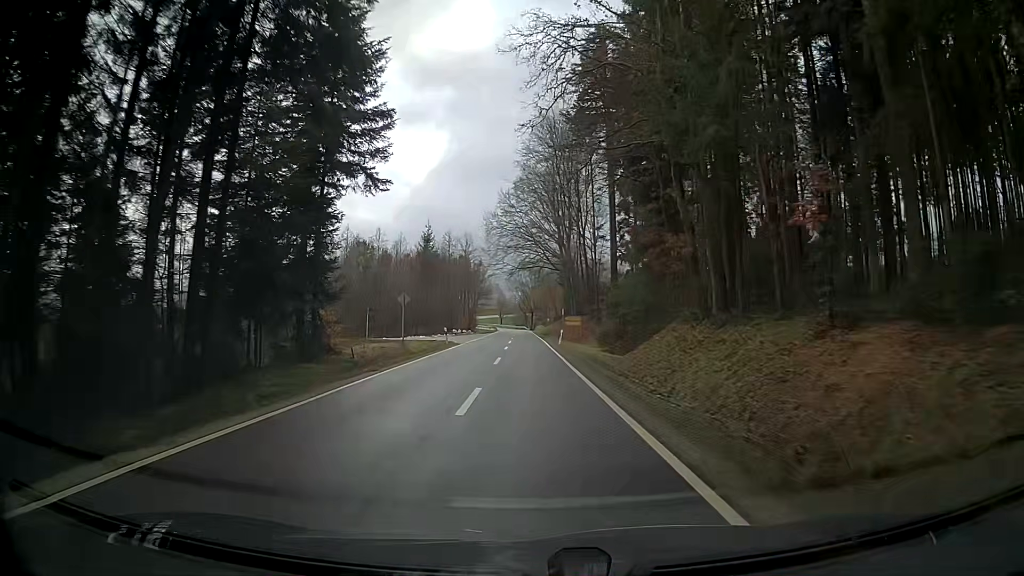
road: tertiary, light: Day
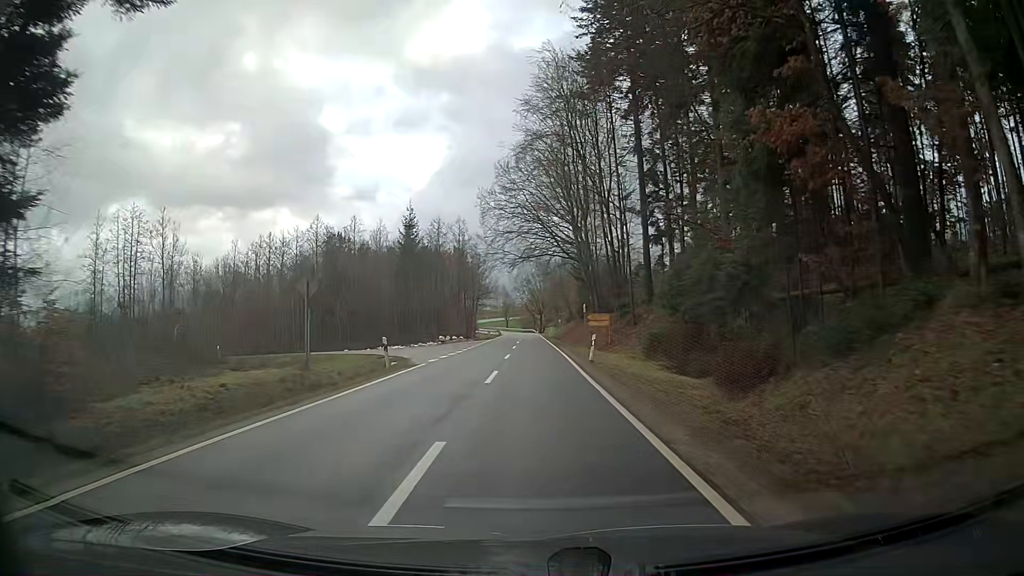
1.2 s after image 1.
(-0.1, +18.2) m; -1°
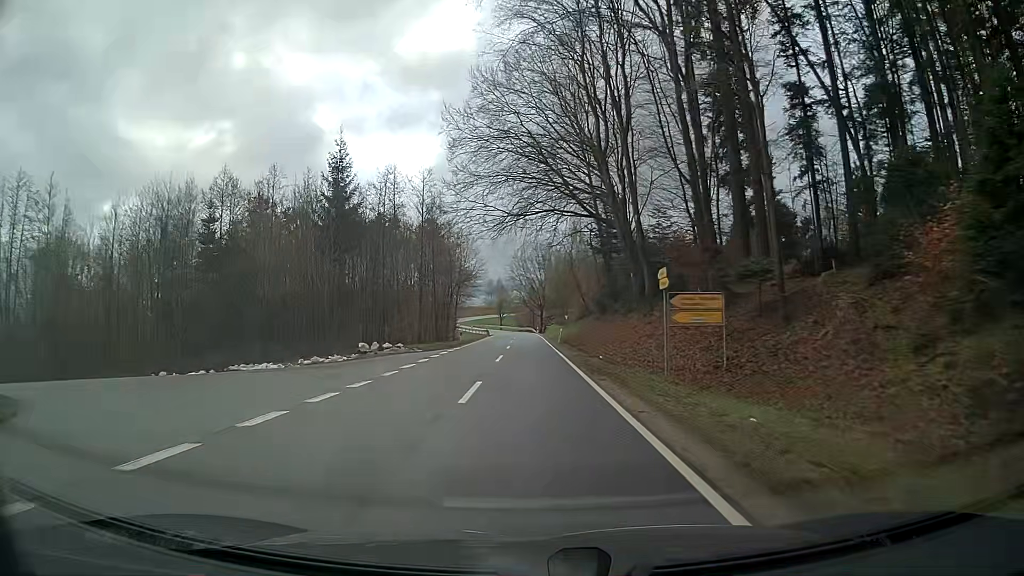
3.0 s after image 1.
(-0.1, +28.4) m; 0°
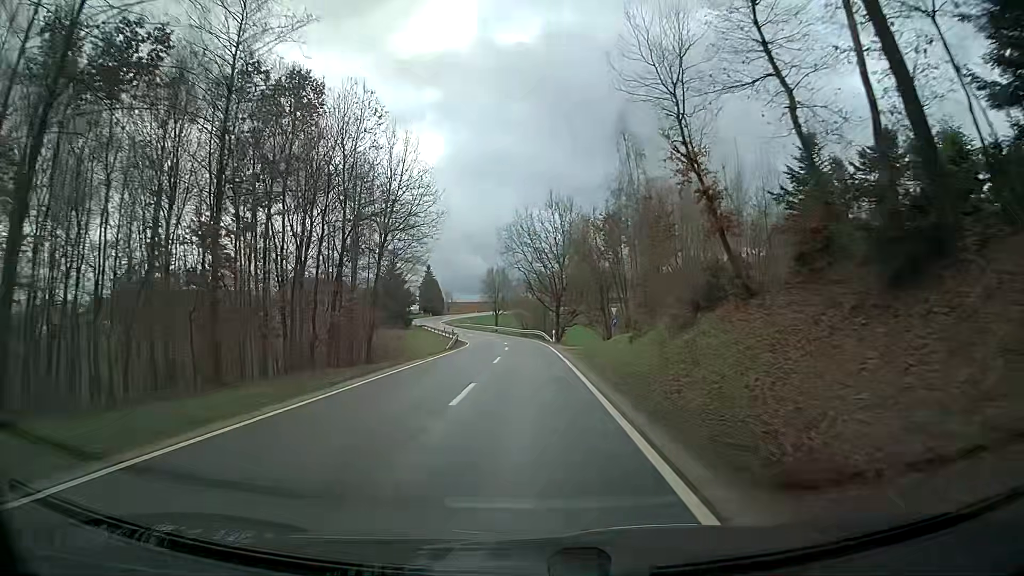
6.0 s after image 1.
(-0.1, +48.2) m; -1°
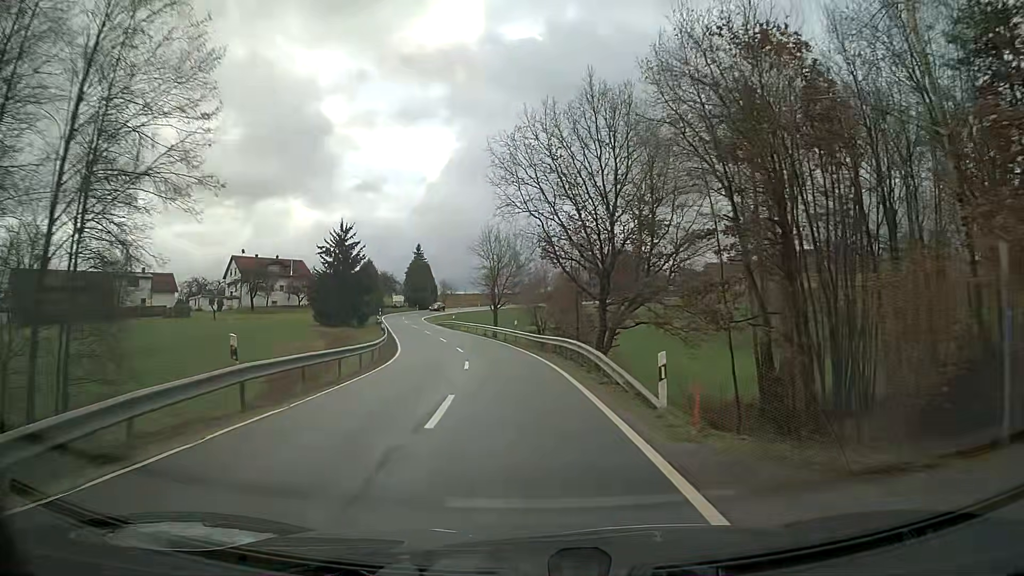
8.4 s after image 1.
(-0.4, +38.2) m; -2°
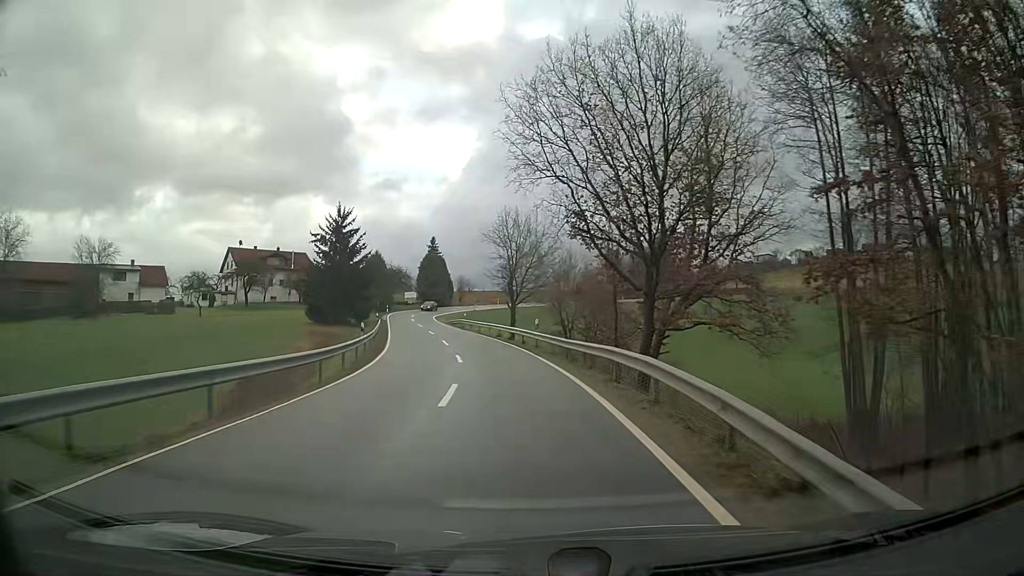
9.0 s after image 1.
(-0.1, +9.4) m; -2°
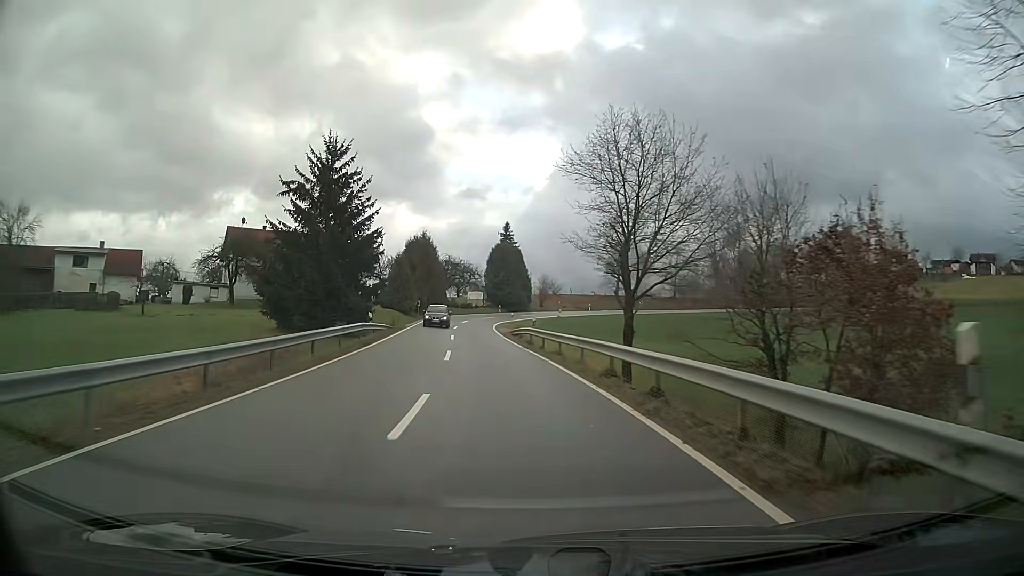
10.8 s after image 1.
(-1.7, +27.5) m; -7°
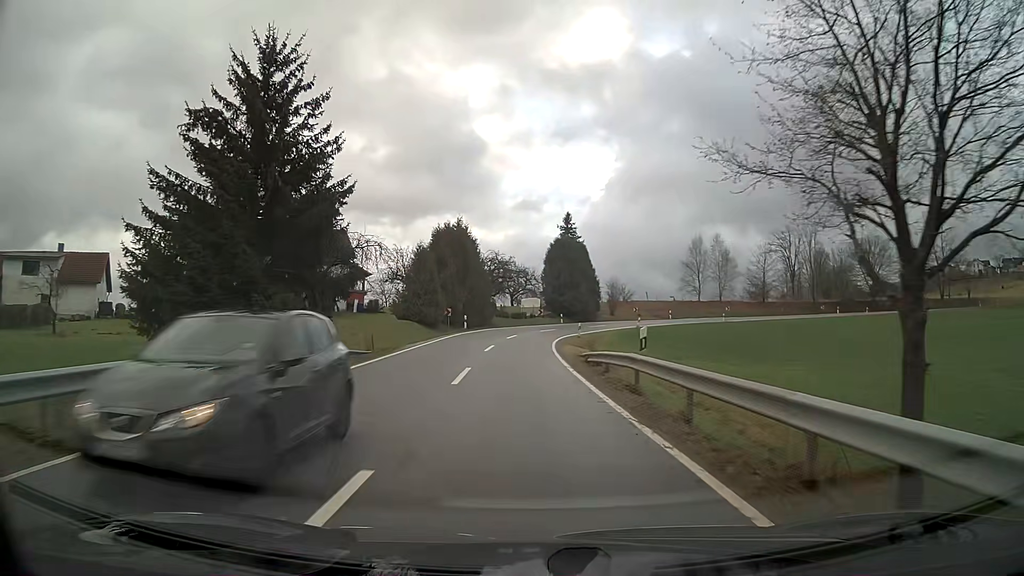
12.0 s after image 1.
(-0.8, +17.7) m; -5°
(0, +10) (0, +20) (0, +30) (+1, +40) (+4, +50) (+8, +59) (+13, +67) (+20, +74) (+28, +80) (+37, +84) m
